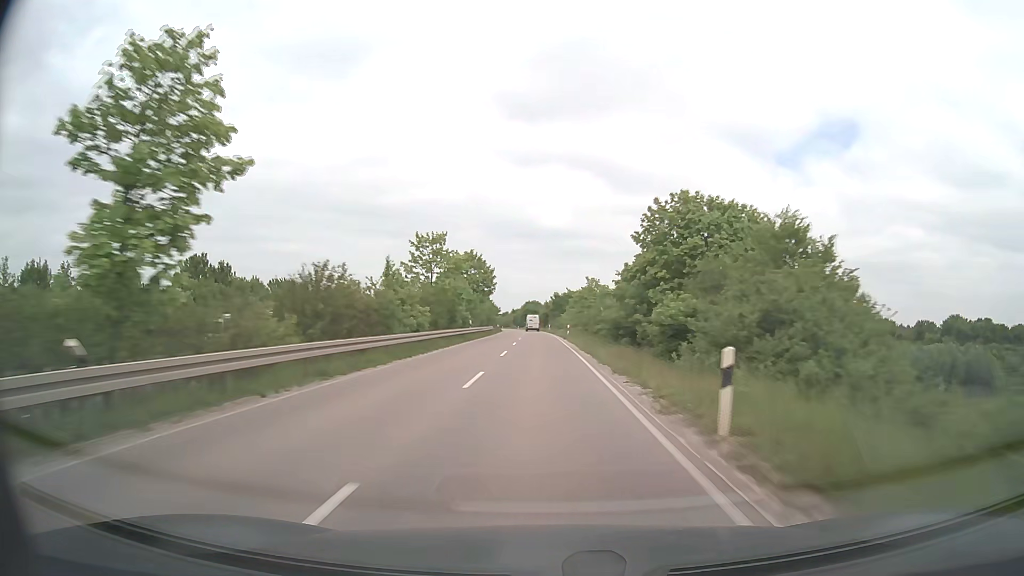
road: secondary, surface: asphalt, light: Day
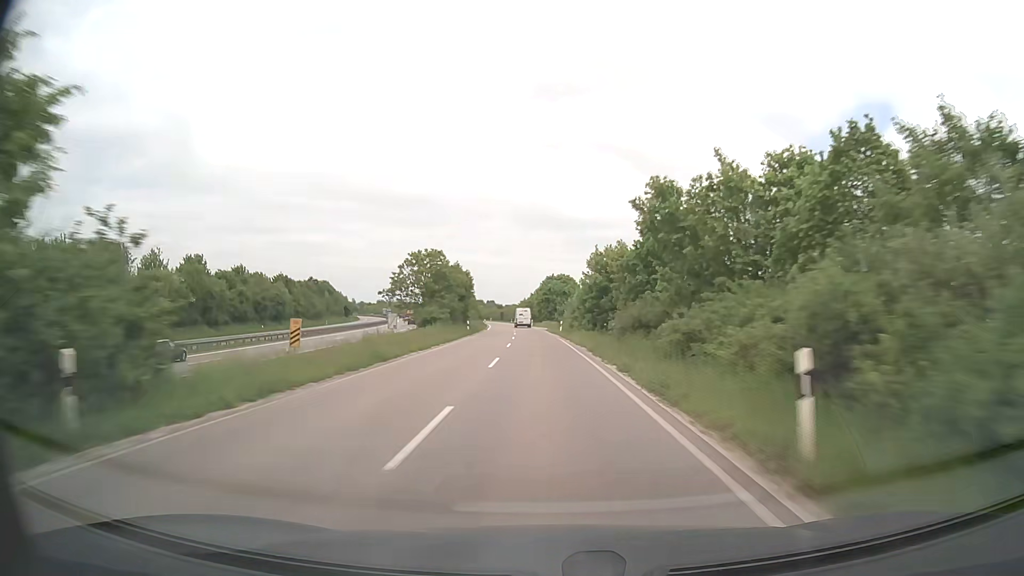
(-1.7, +91.6) m; -2°
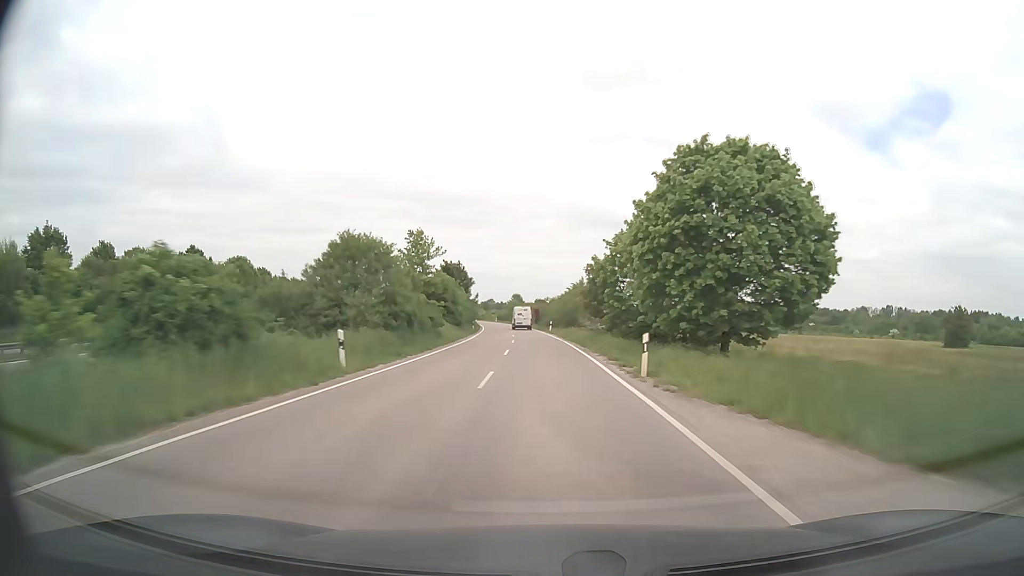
(-3.1, +89.5) m; -4°
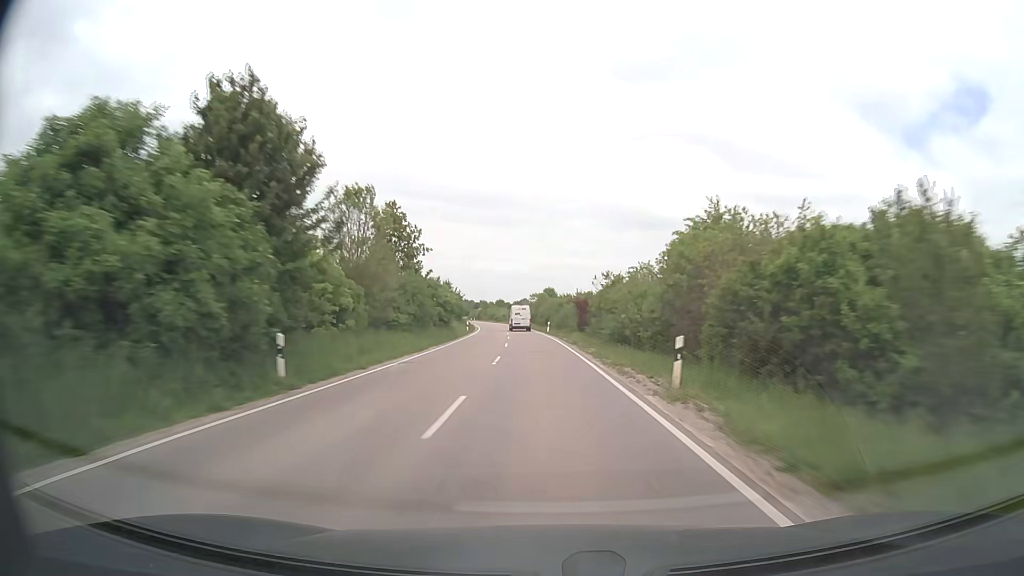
(-1.3, +53.3) m; -3°
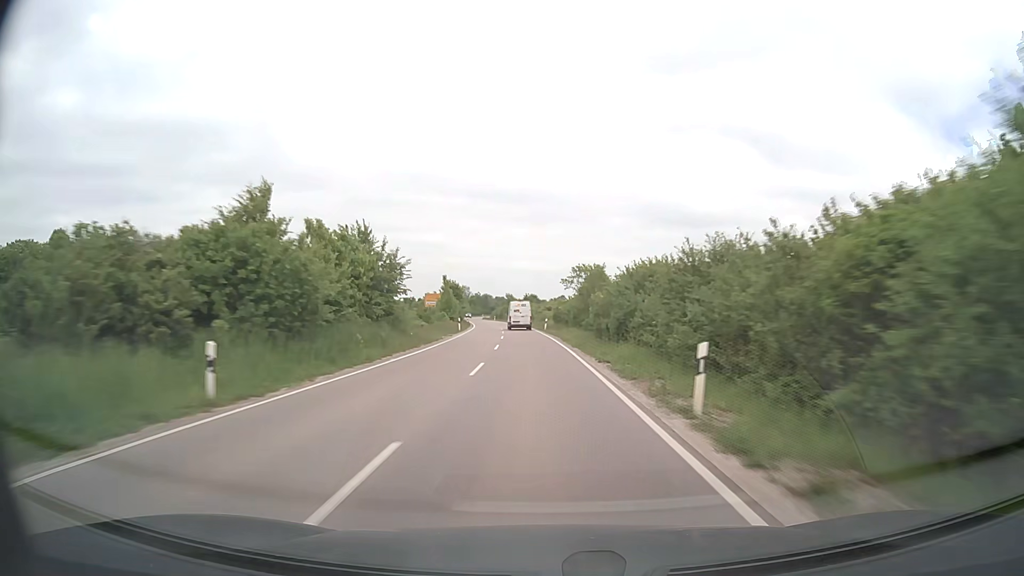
(-1.3, +52.5) m; -3°
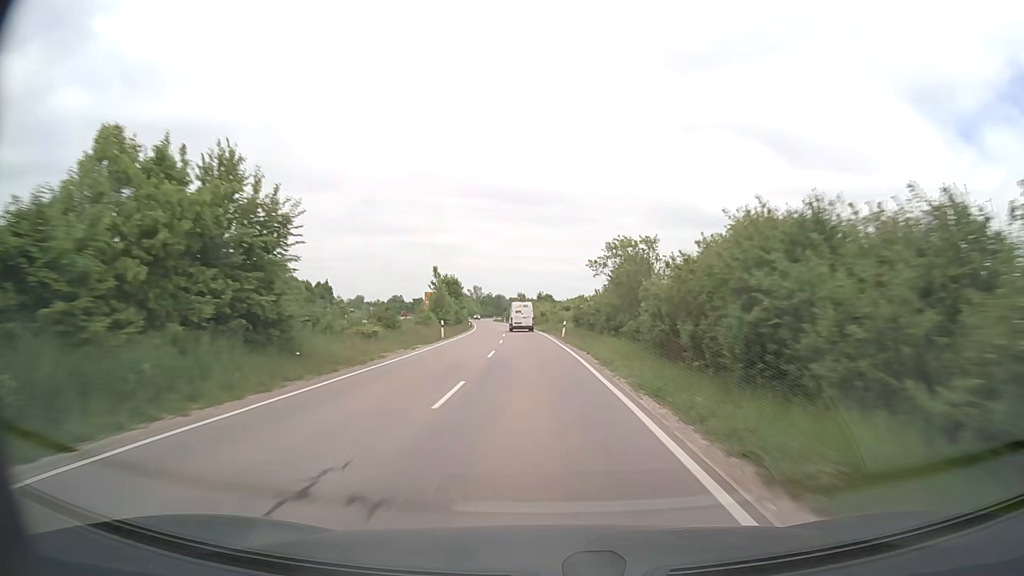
(-0.2, +17.1) m; -1°
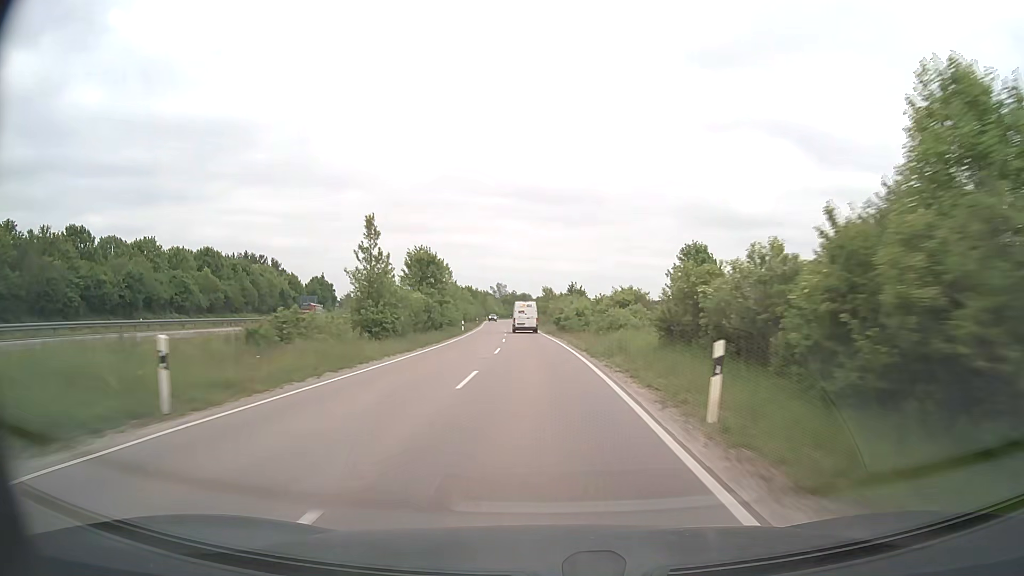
(-0.7, +33.6) m; -2°
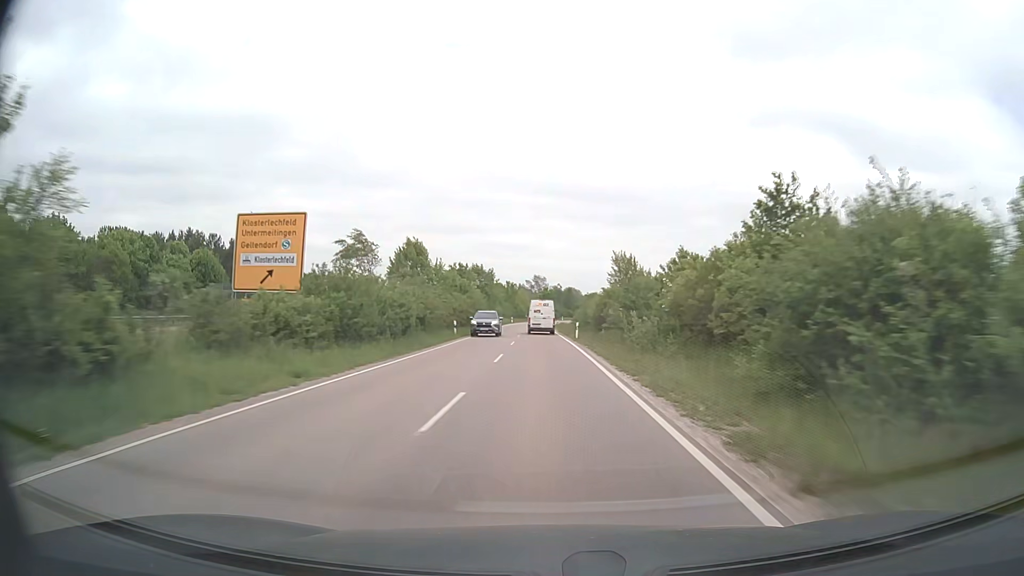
(-2.4, +65.0) m; -4°
(0, +10) (0, +20) (0, +30) (0, +40) (0, +50) (0, +60) (-1, +70) (-1, +80) (-1, +90) (0, +100) m
